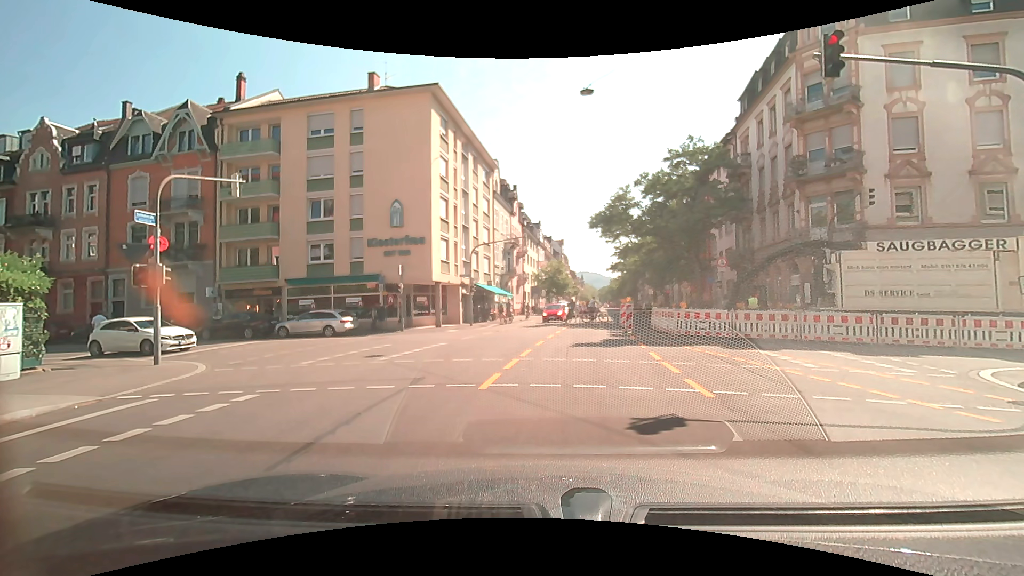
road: secondary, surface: asphalt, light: Day
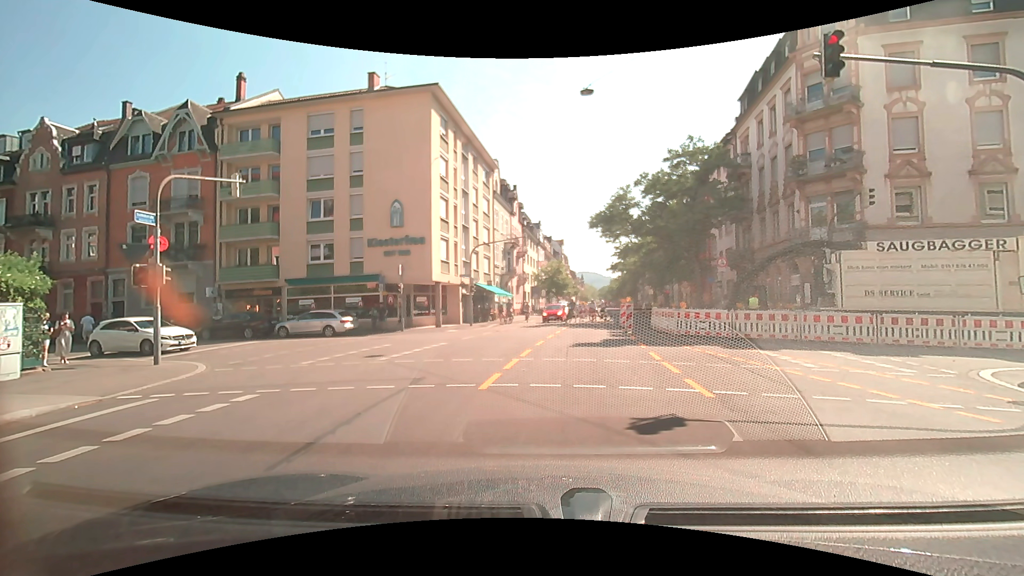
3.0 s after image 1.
(0.0, 0.0) m; 0°
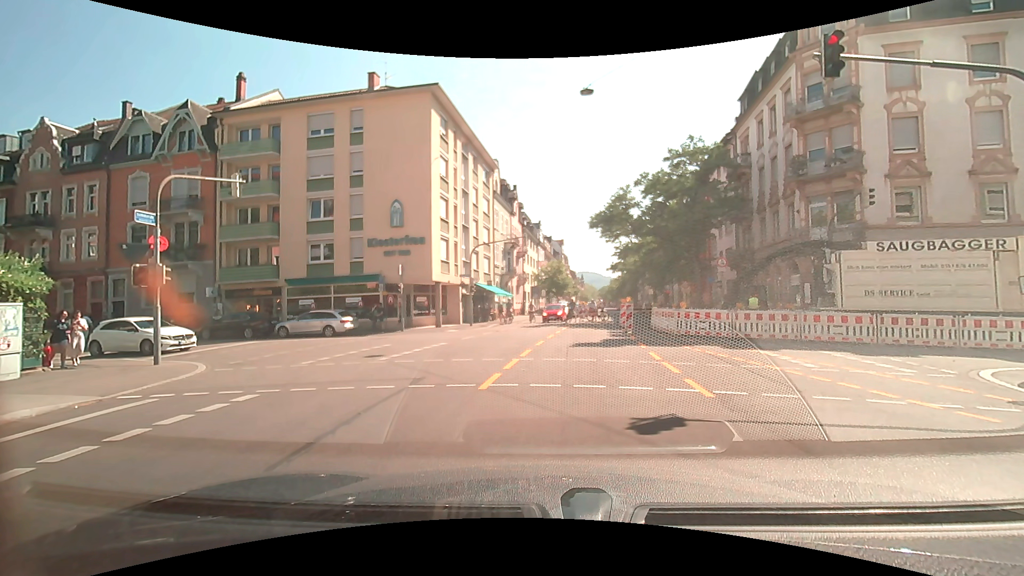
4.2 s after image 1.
(0.0, 0.0) m; 0°
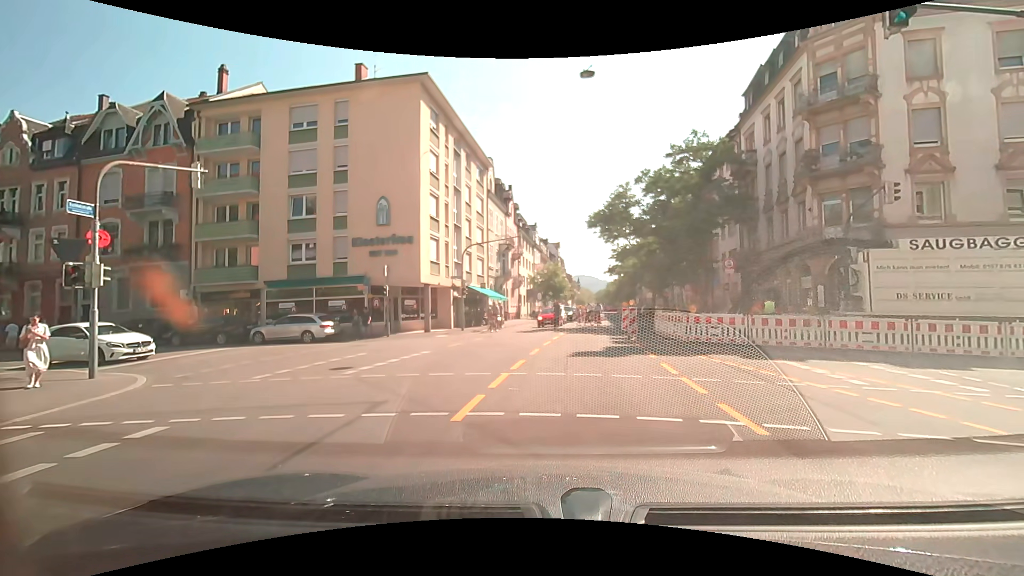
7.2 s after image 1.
(0.0, +2.1) m; +2°
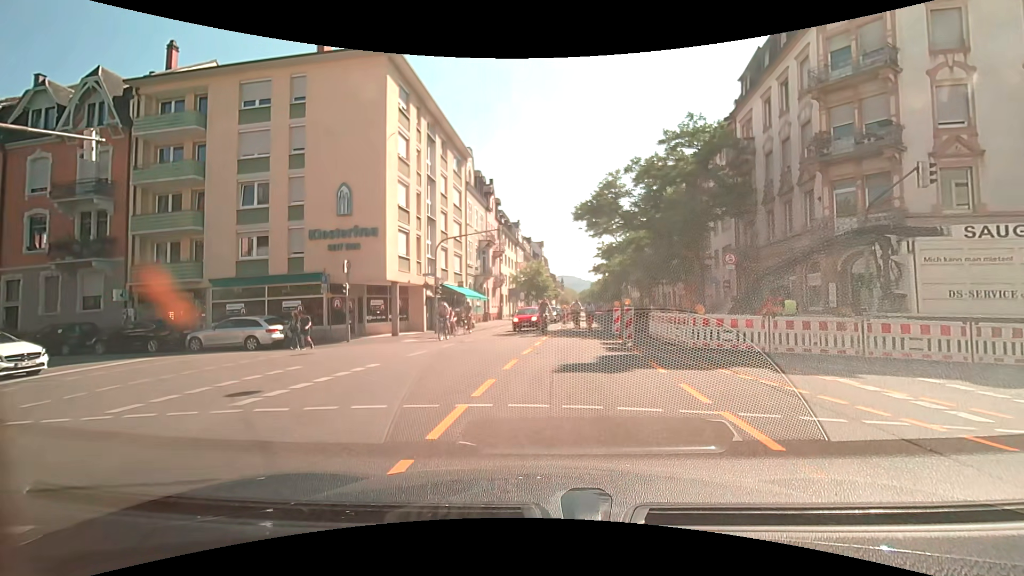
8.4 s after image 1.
(0.0, +3.1) m; +2°
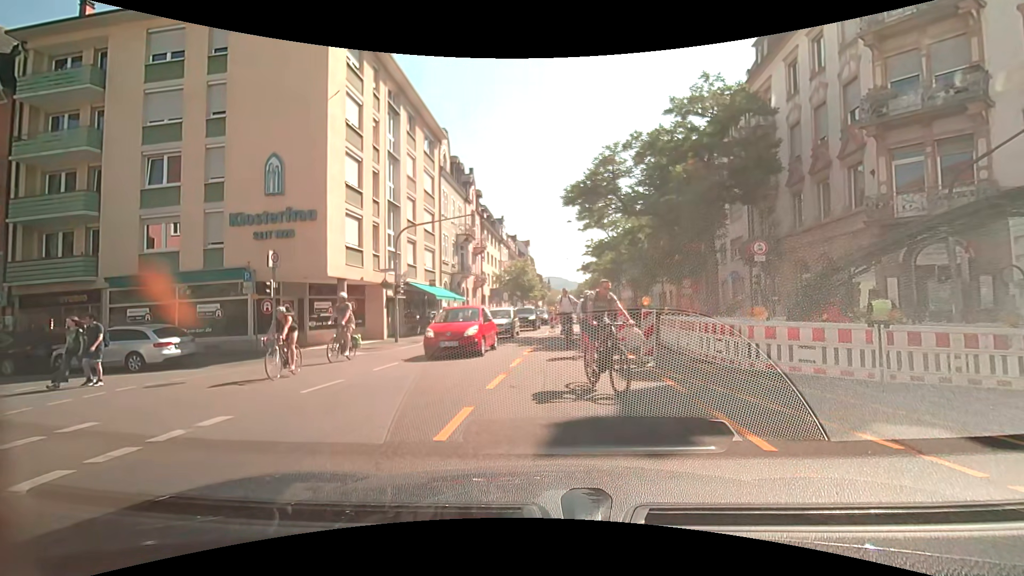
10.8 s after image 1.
(0.0, +5.0) m; +1°
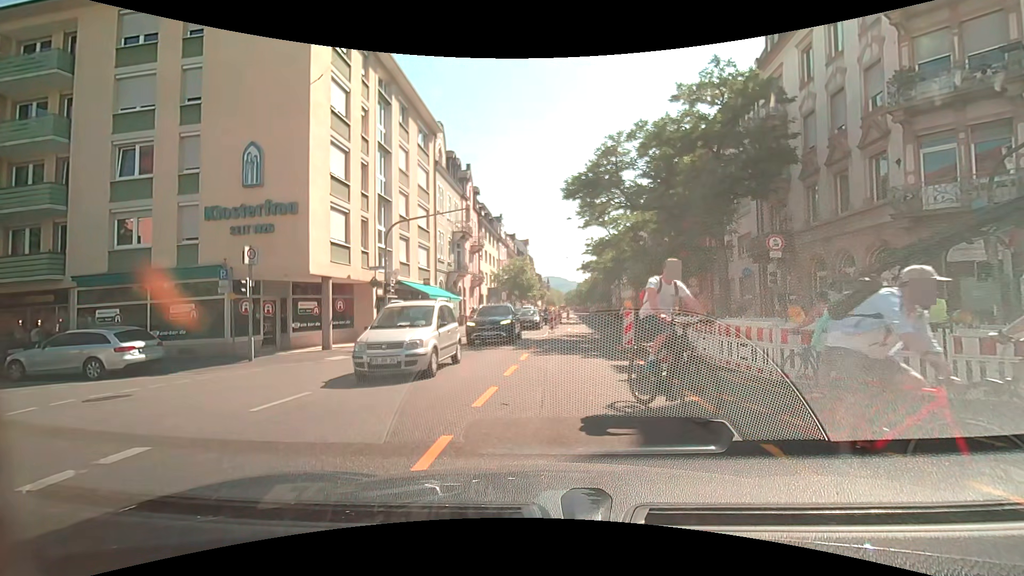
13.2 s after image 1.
(0.0, +1.4) m; 0°
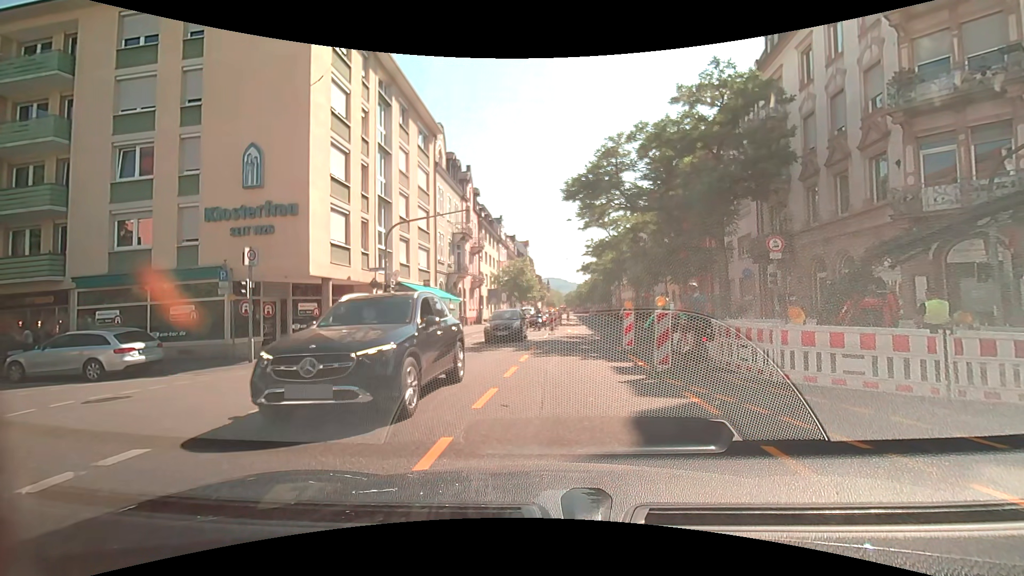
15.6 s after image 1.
(0.0, +0.1) m; 0°
